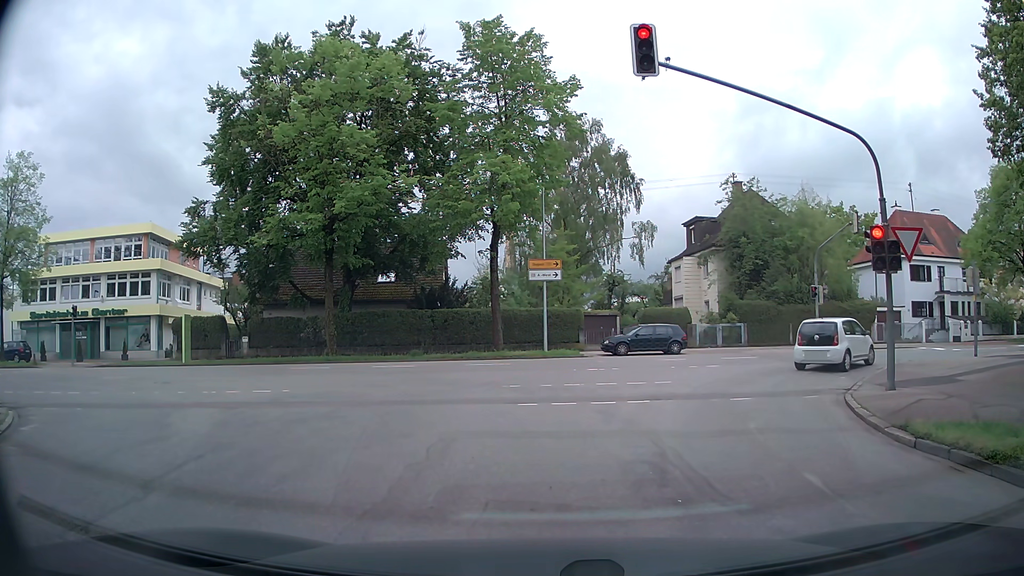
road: residential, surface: asphalt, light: Day
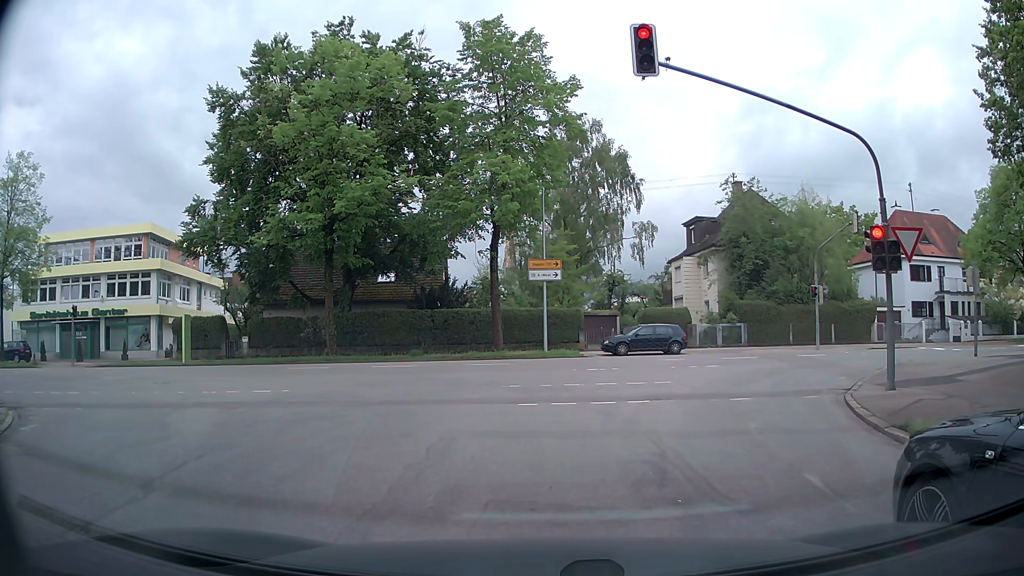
(0.0, 0.0) m; 0°
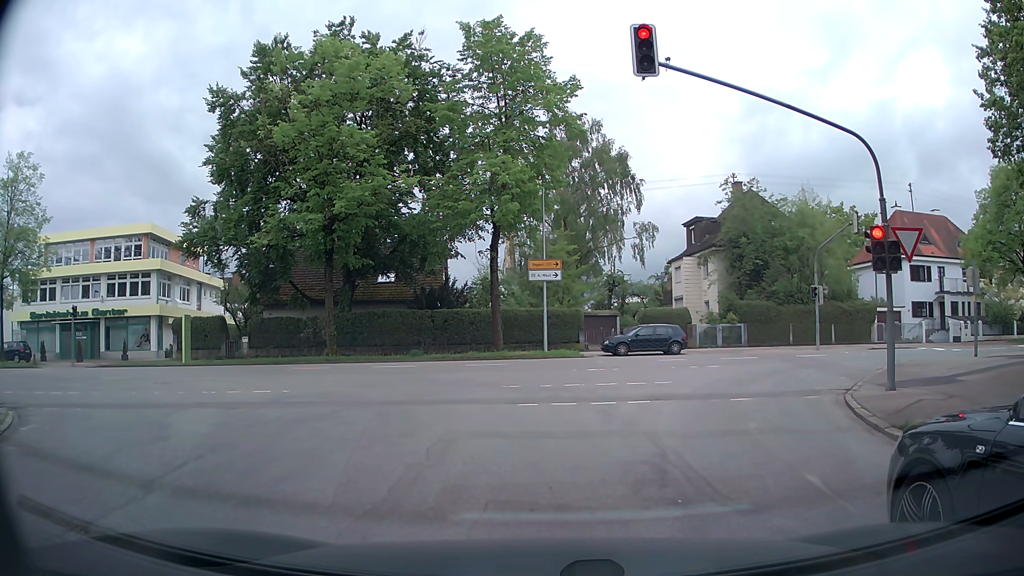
(0.0, 0.0) m; 0°
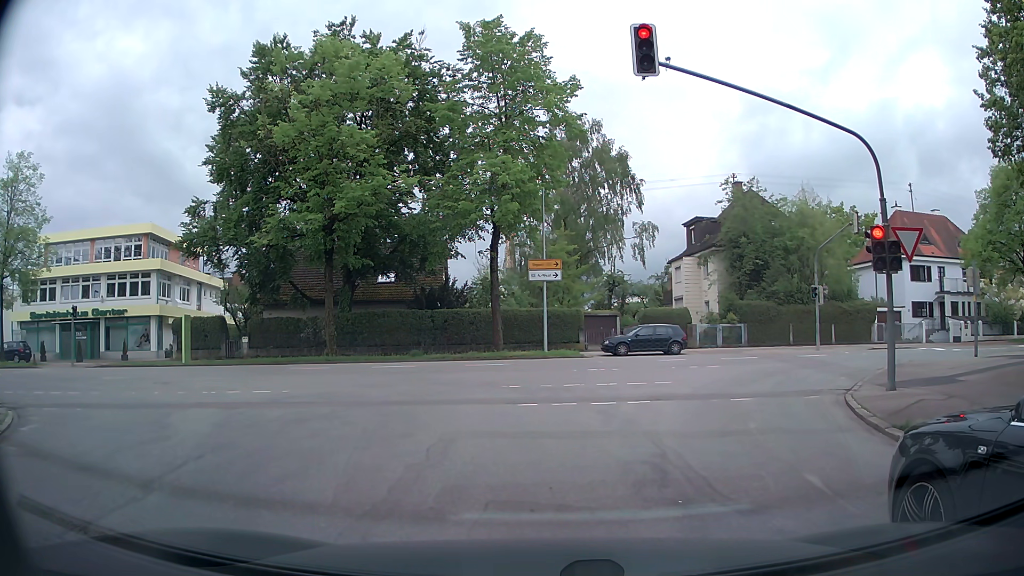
(0.0, 0.0) m; 0°
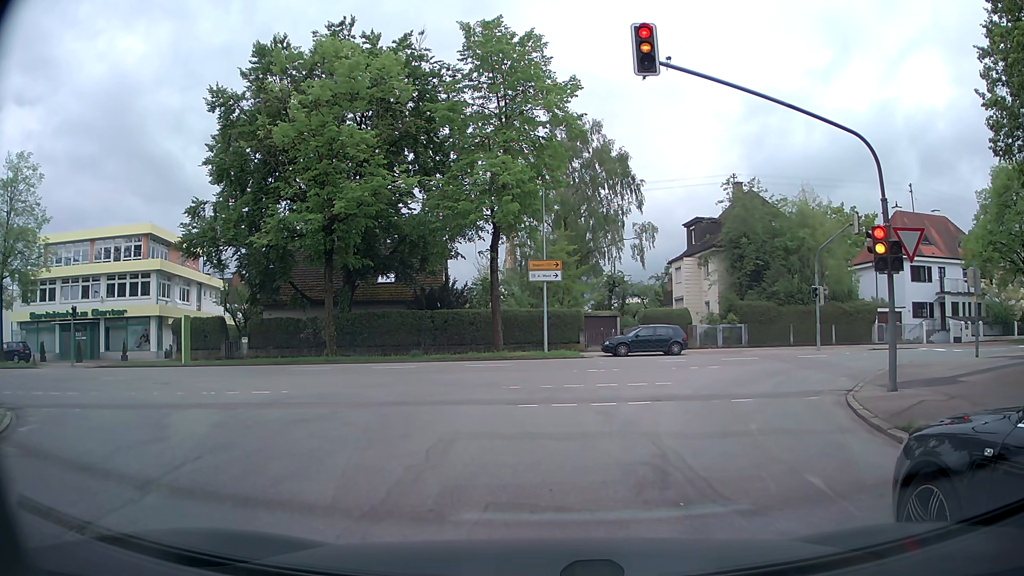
(0.0, 0.0) m; 0°
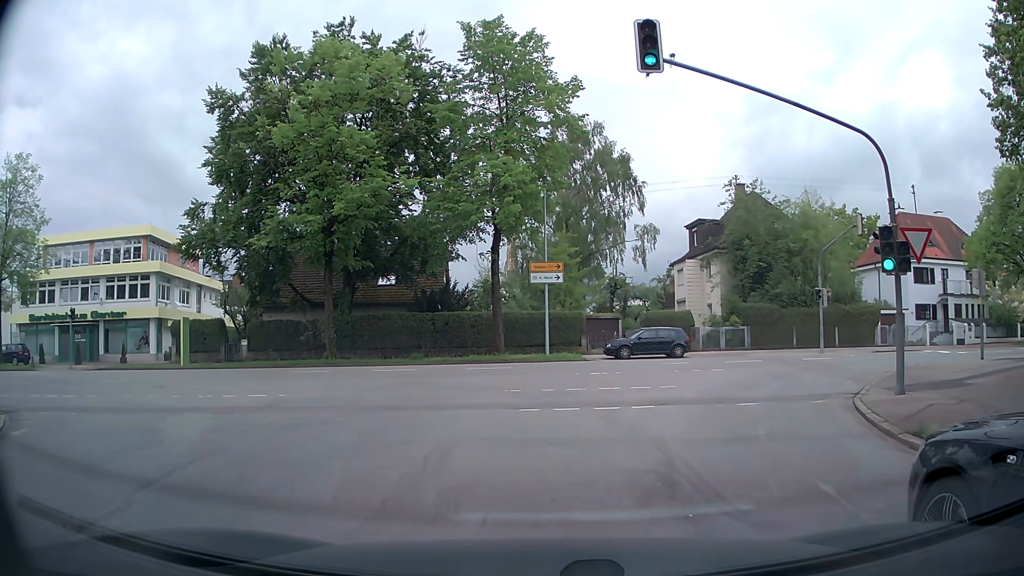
(0.0, +0.3) m; 0°
